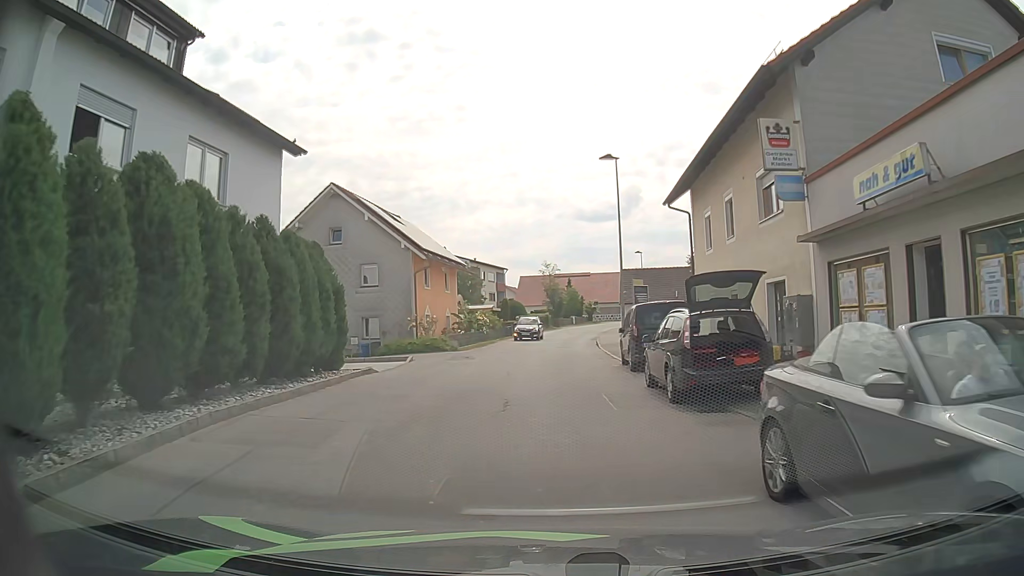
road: unclassified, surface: asphalt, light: Day
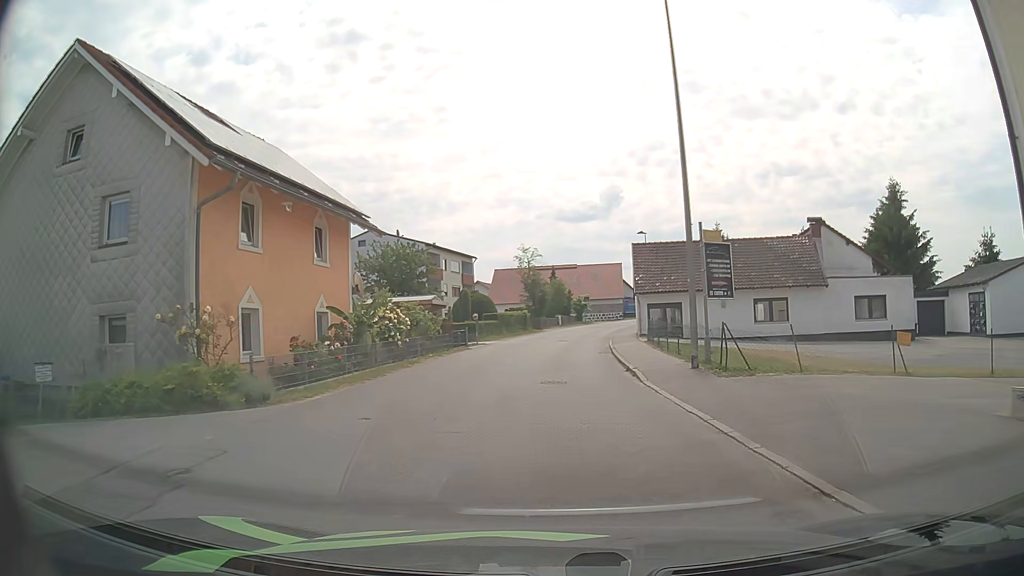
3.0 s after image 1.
(0.0, +20.4) m; +1°
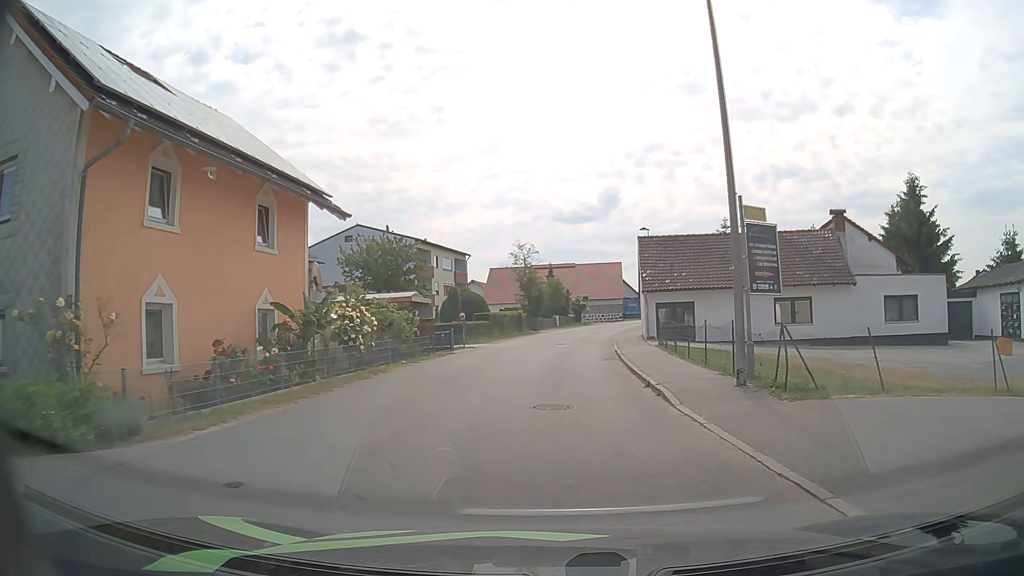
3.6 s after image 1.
(0.0, +4.0) m; +1°
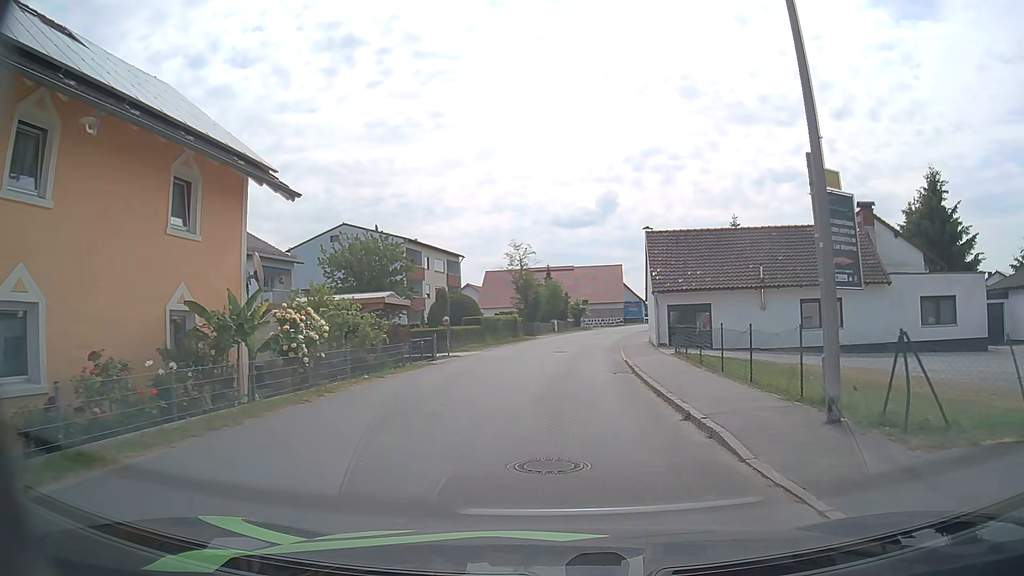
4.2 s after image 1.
(0.0, +4.0) m; 0°
(0, +10) (0, +20) (+1, +30) (+2, +40) (+4, +50) (+6, +60) (+8, +69) (+11, +79) (+13, +89) (+16, +98) m
